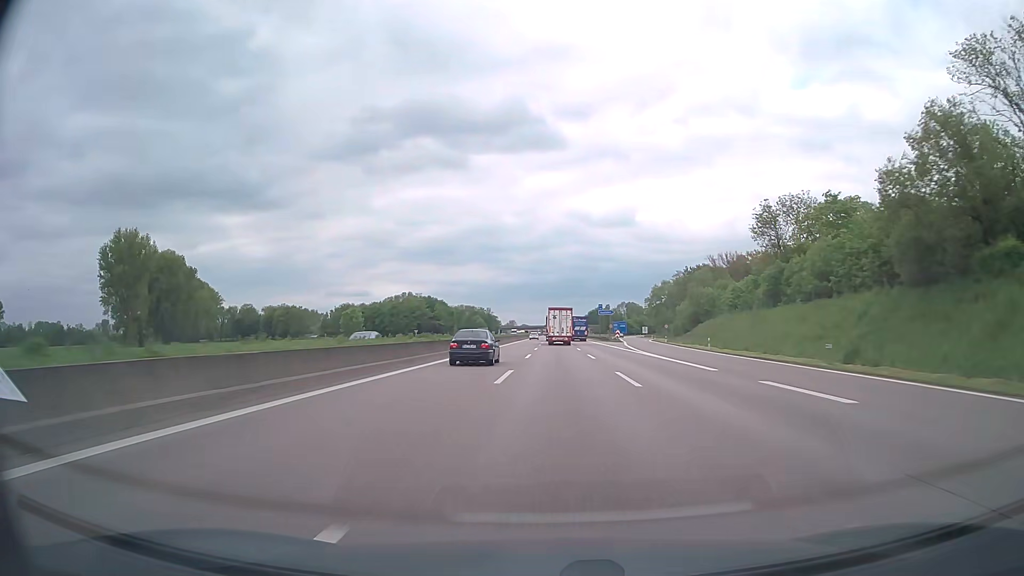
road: motorway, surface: asphalt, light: Day
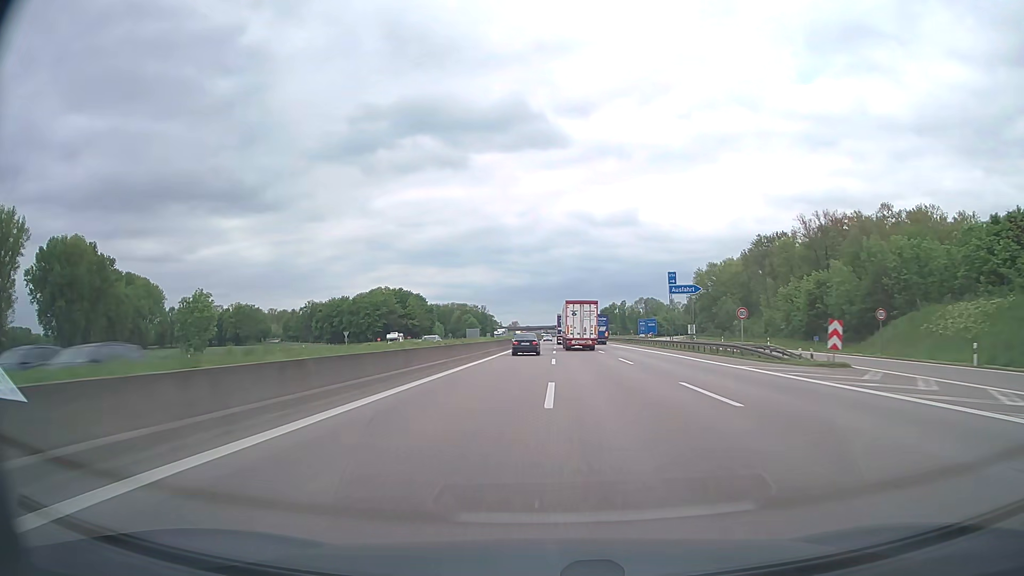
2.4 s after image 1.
(-0.3, +77.7) m; 0°
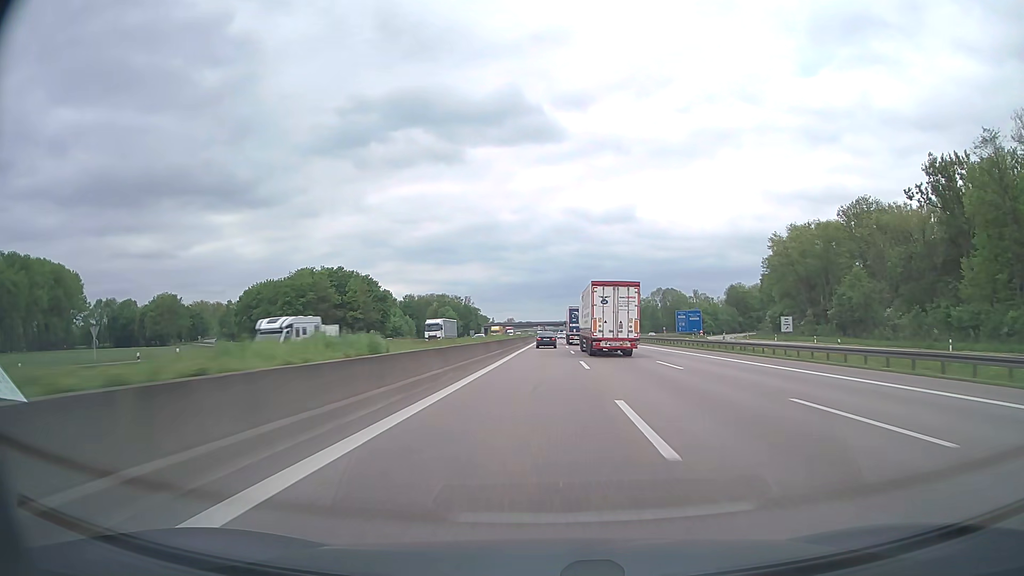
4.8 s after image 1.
(-0.1, +77.6) m; 0°
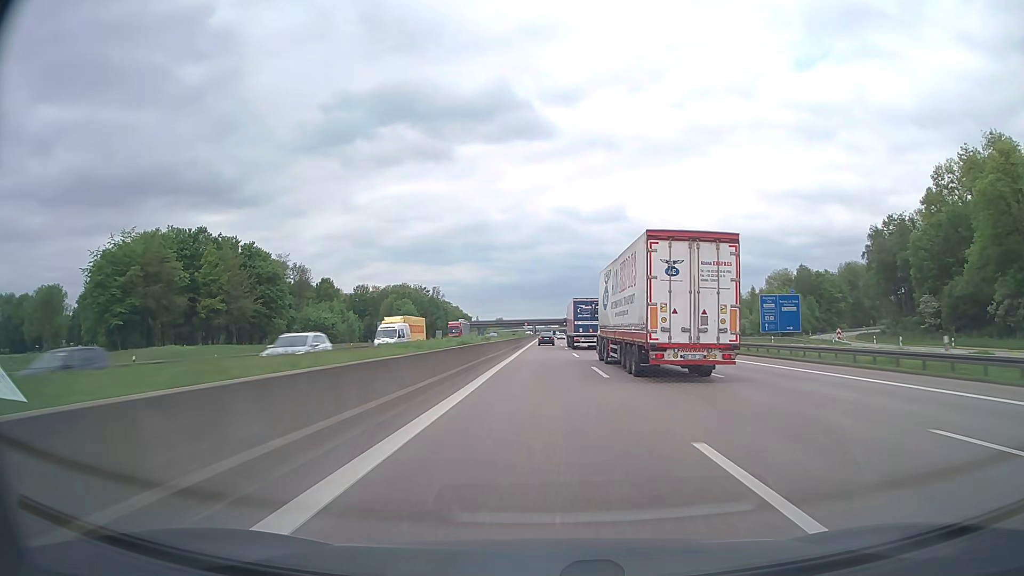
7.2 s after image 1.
(+0.6, +77.3) m; +1°
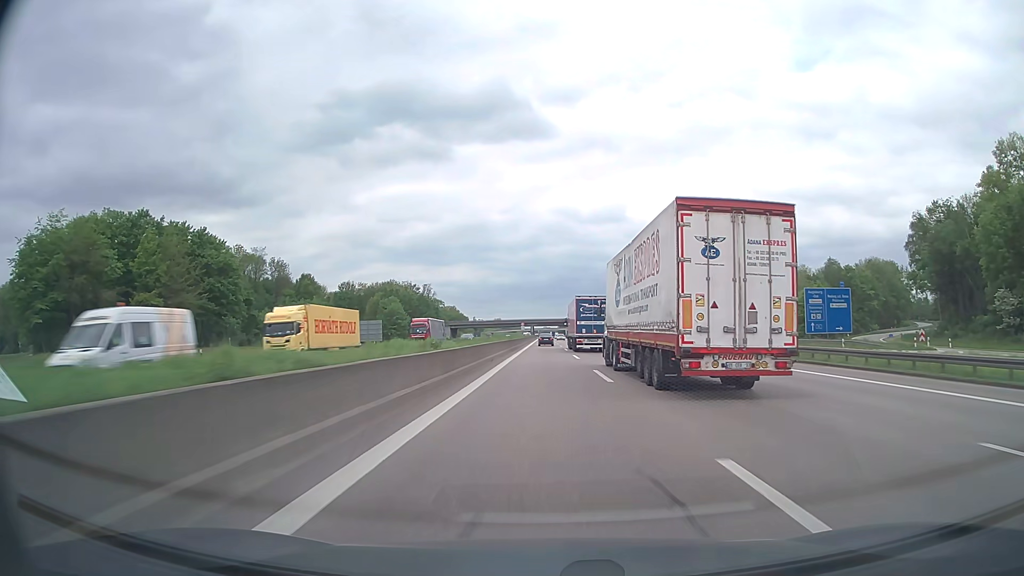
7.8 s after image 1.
(0.0, +19.3) m; 0°
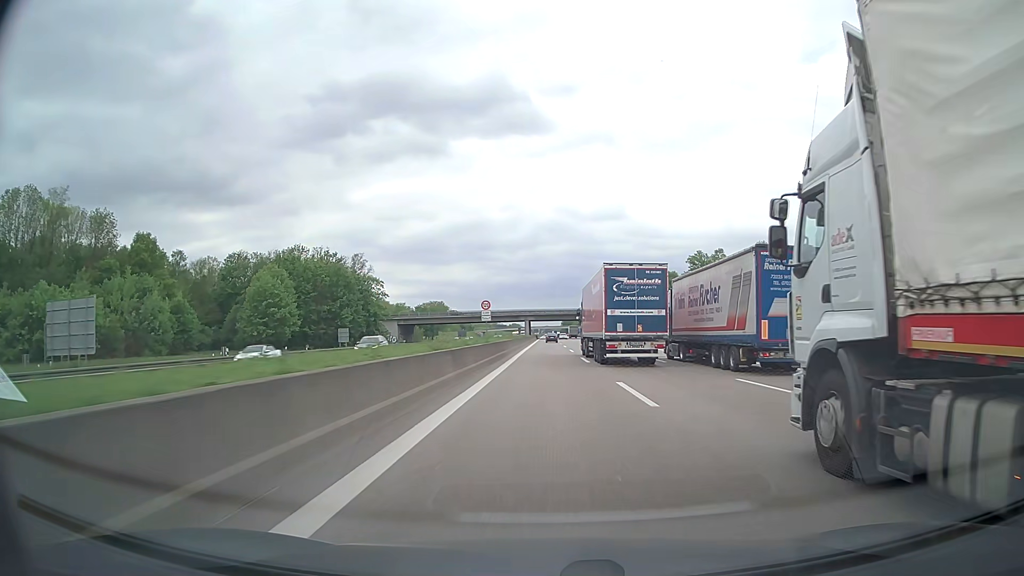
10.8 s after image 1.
(+0.1, +96.3) m; 0°
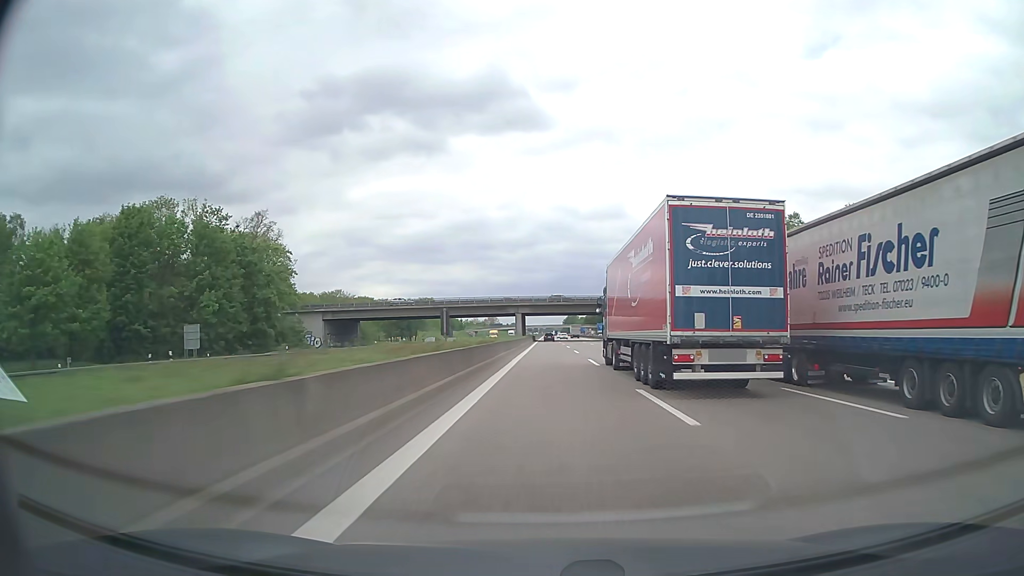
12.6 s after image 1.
(-0.1, +57.5) m; 0°
(0, +10) (0, +20) (0, +30) (0, +40) (0, +50) (0, +60) (0, +70) (0, +80) (0, +90) (0, +100) m
